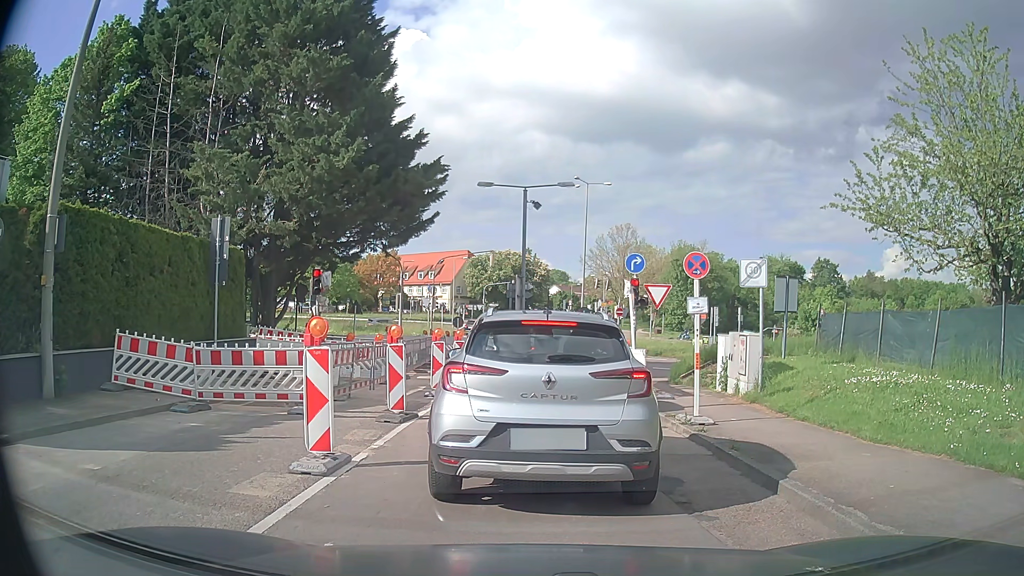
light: Day
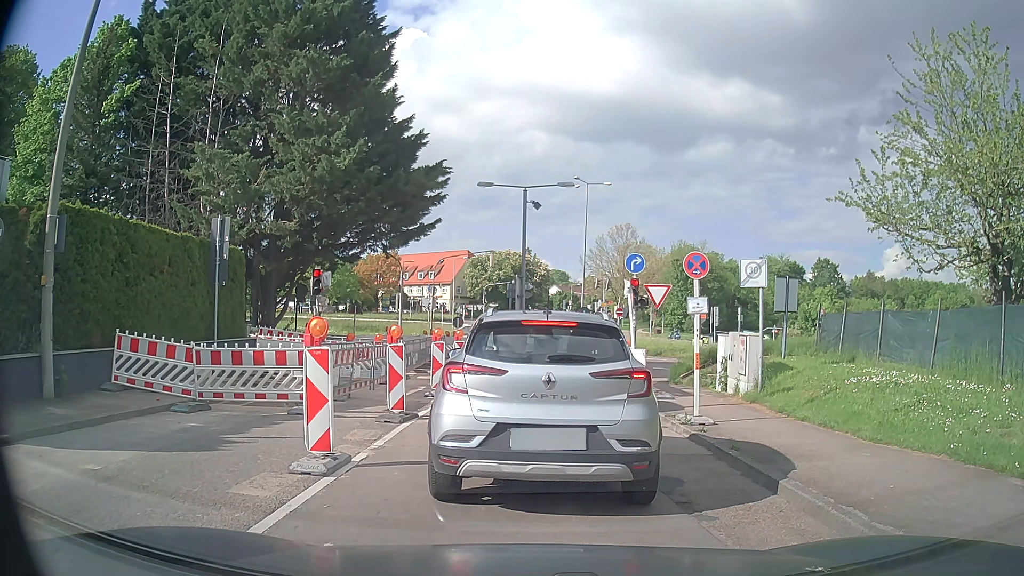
(0.0, 0.0) m; 0°
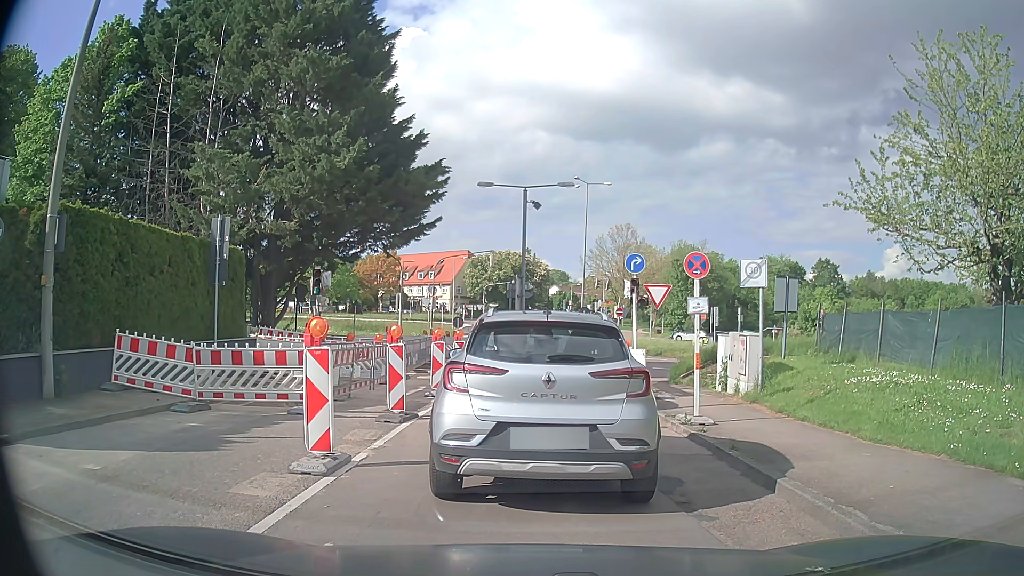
(0.0, 0.0) m; 0°
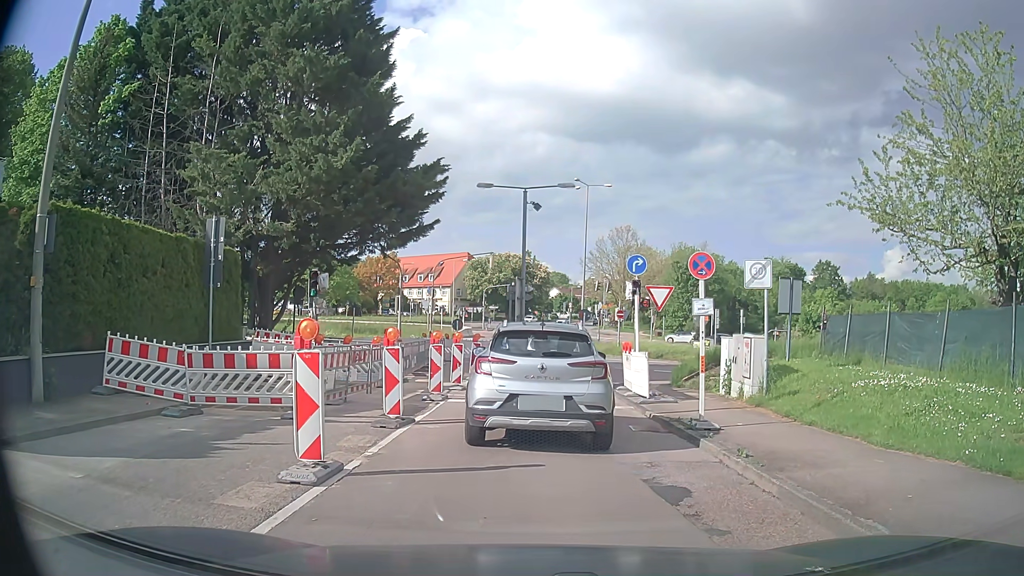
(0.0, +0.3) m; 0°
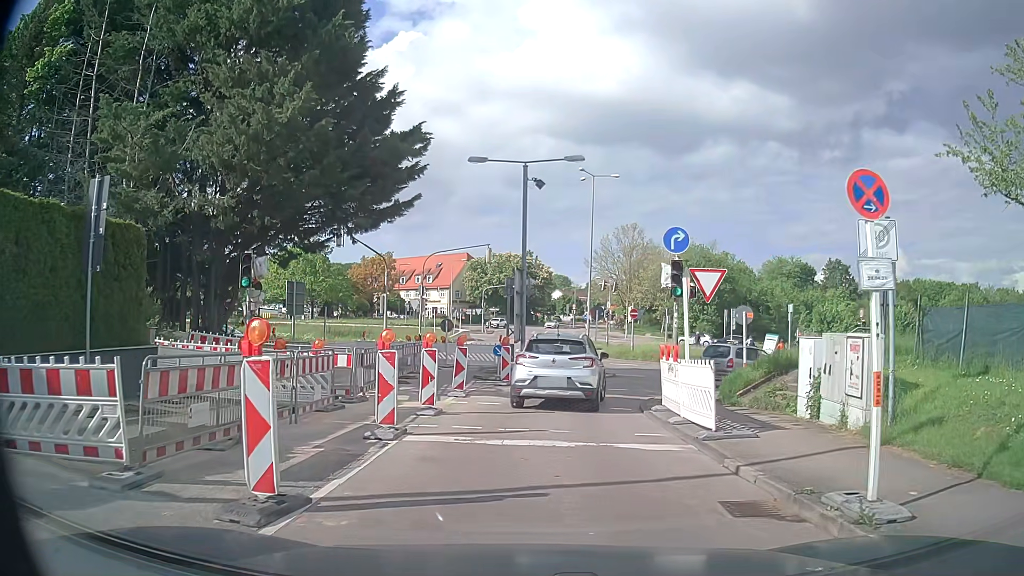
(-0.1, +5.6) m; -2°
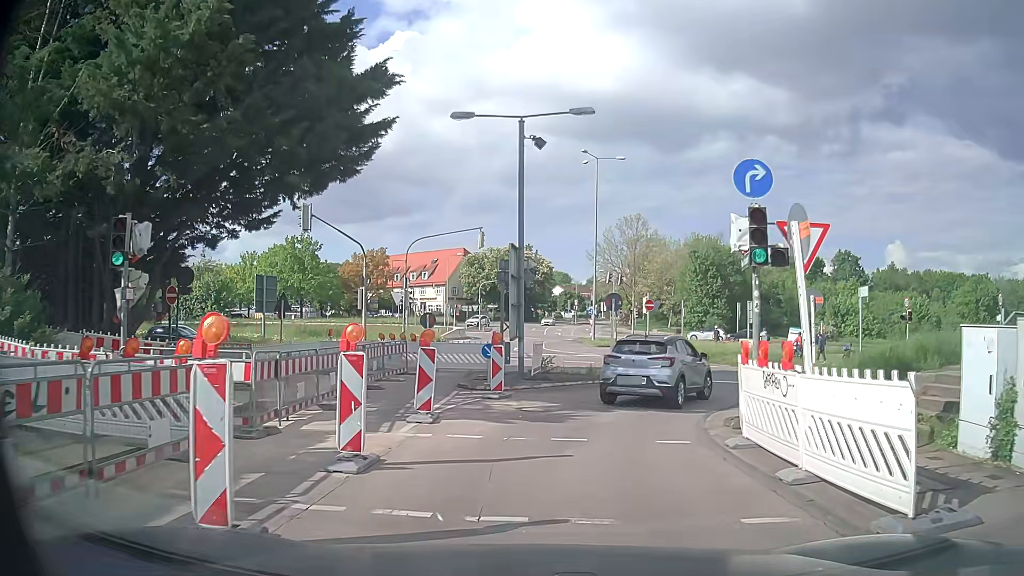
(0.0, +5.6) m; -1°
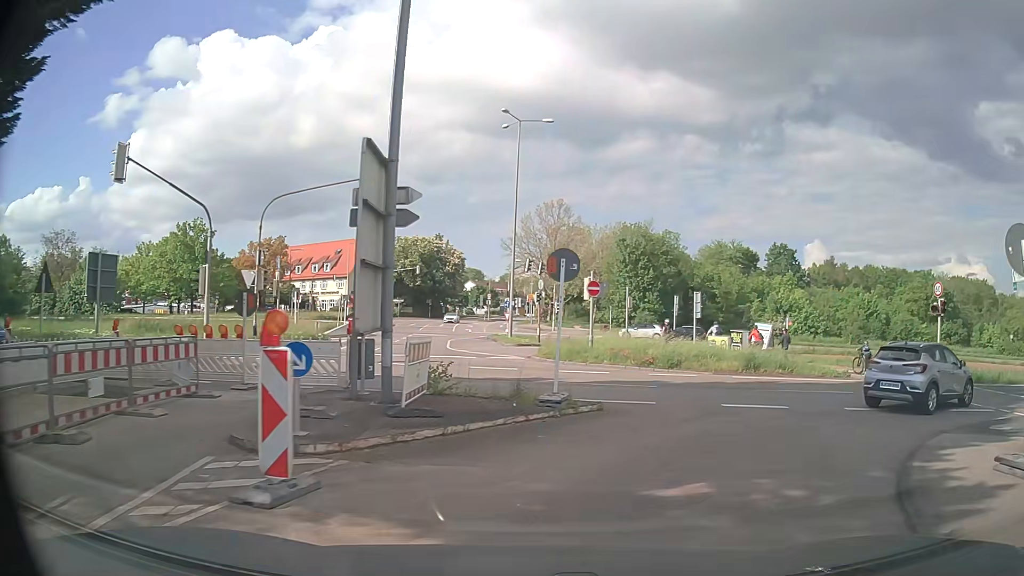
(+0.5, +10.1) m; +7°
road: residential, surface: asphalt
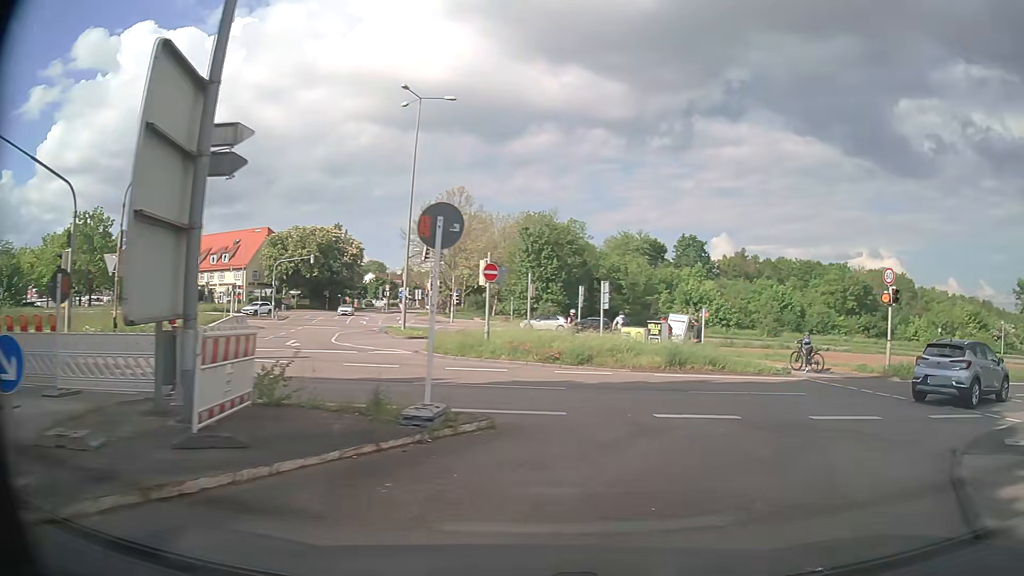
(+0.3, +3.4) m; +10°
